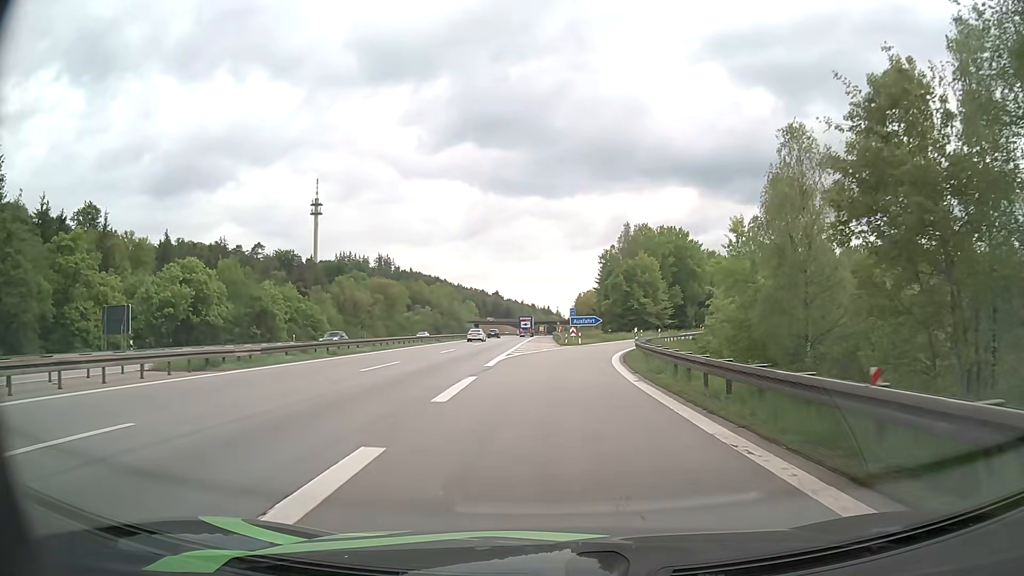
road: motorway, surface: asphalt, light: Day
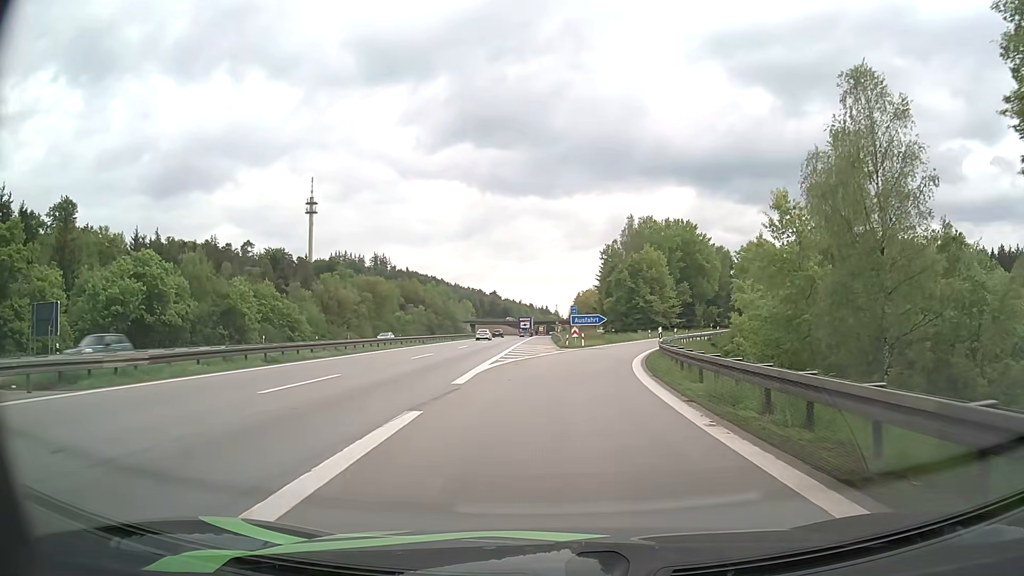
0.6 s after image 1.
(0.0, +8.2) m; 0°
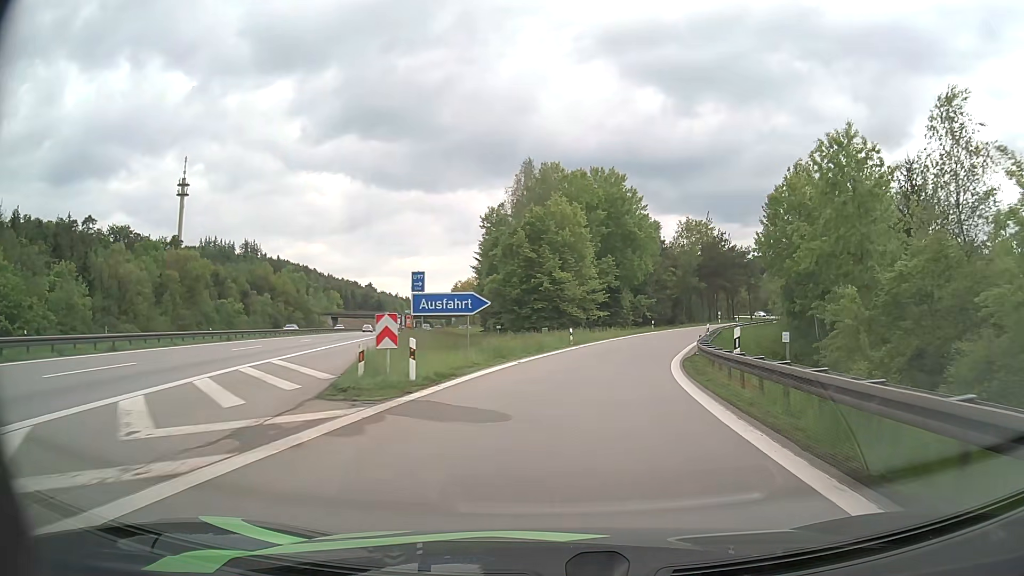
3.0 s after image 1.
(+2.7, +36.2) m; +9°
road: motorway_link
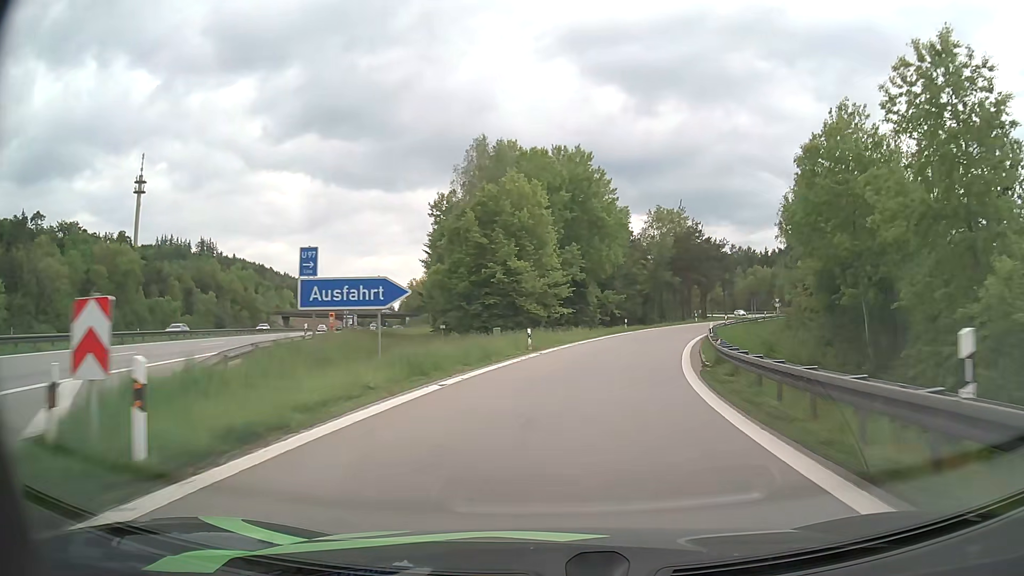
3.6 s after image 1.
(+0.4, +9.5) m; +4°
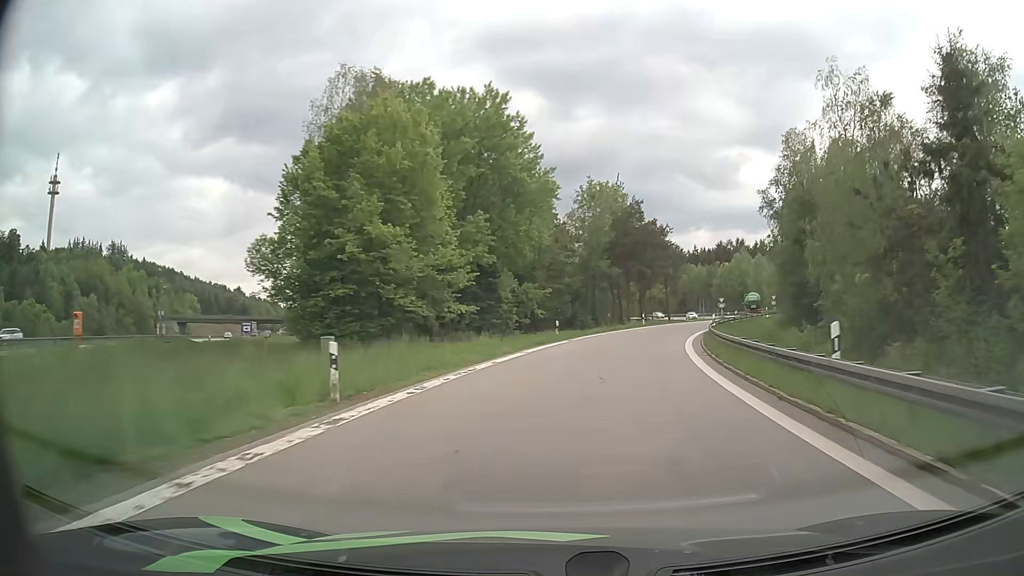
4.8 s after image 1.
(+1.3, +18.7) m; +7°
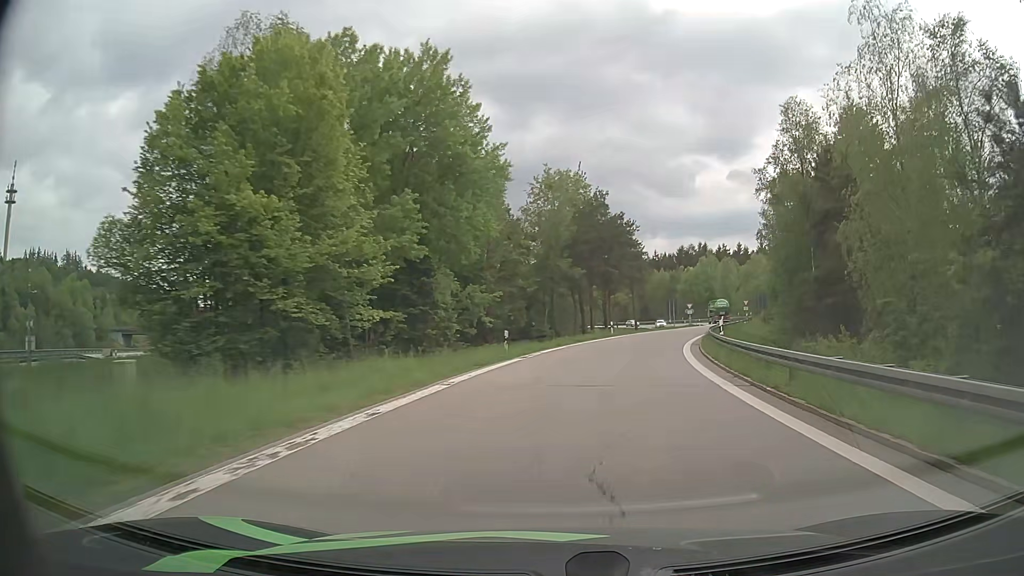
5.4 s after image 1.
(+0.4, +9.3) m; +4°
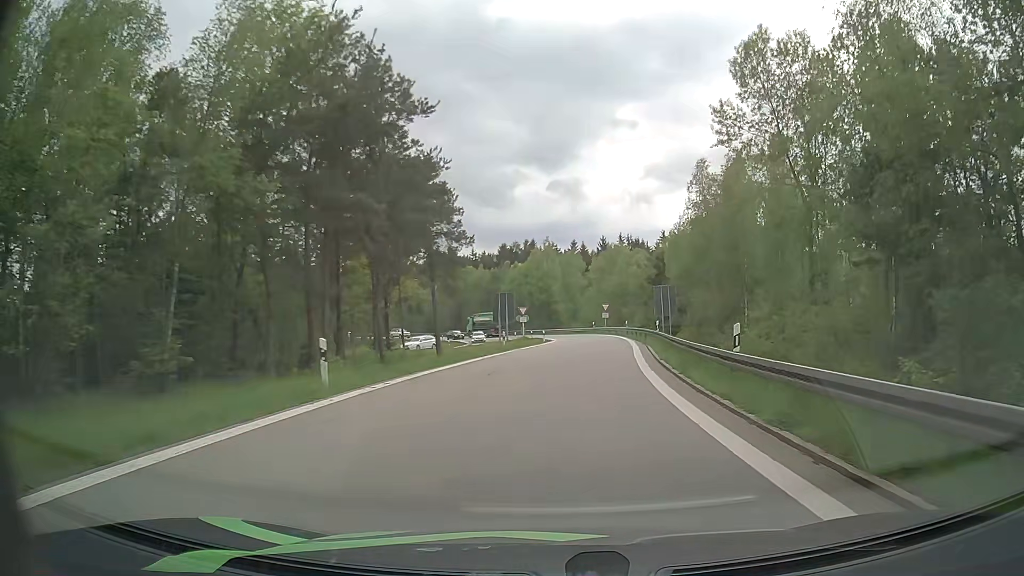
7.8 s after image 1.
(+5.5, +35.9) m; +16°
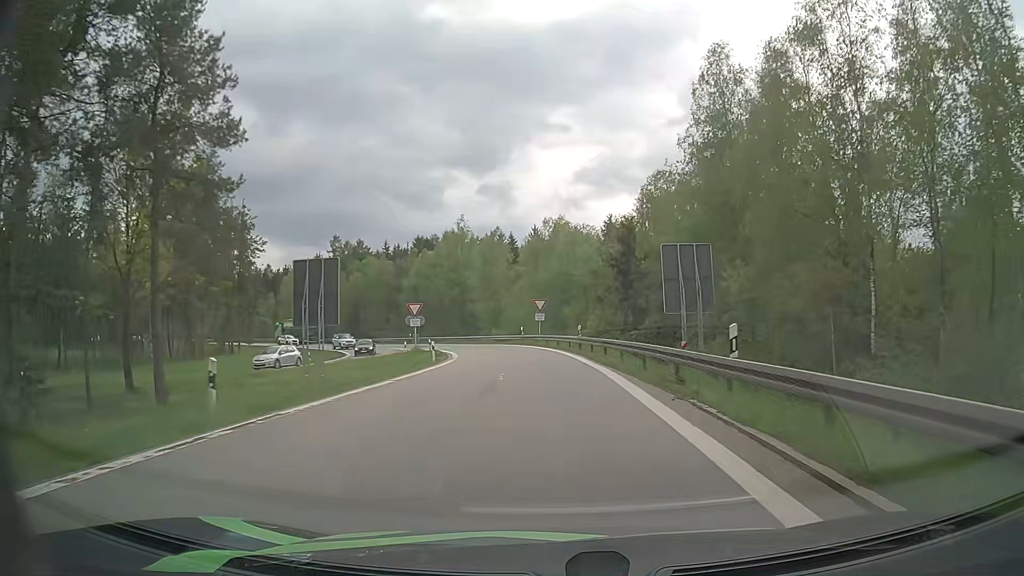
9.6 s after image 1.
(+2.0, +26.3) m; +7°
